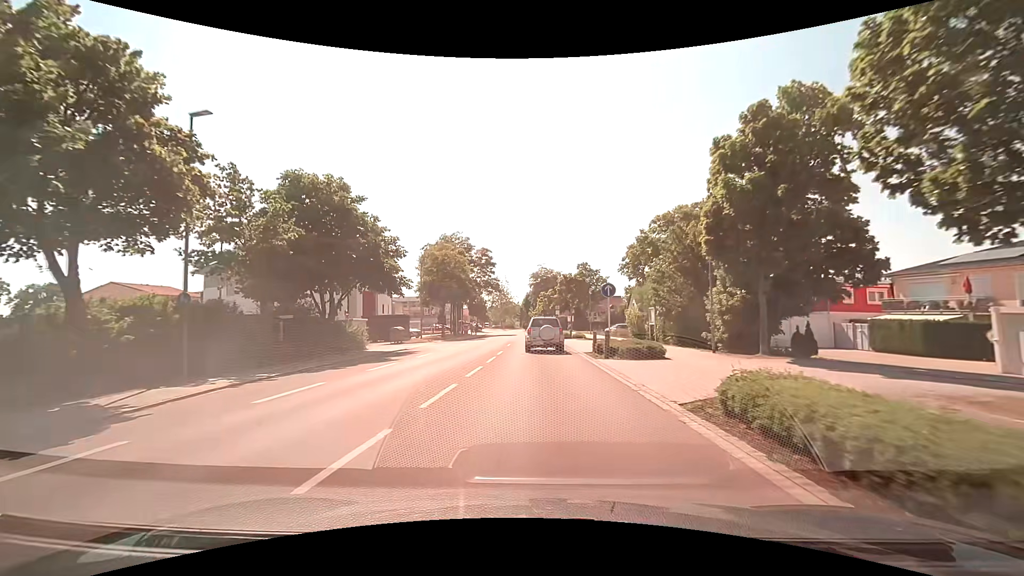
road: tertiary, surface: asphalt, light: Day
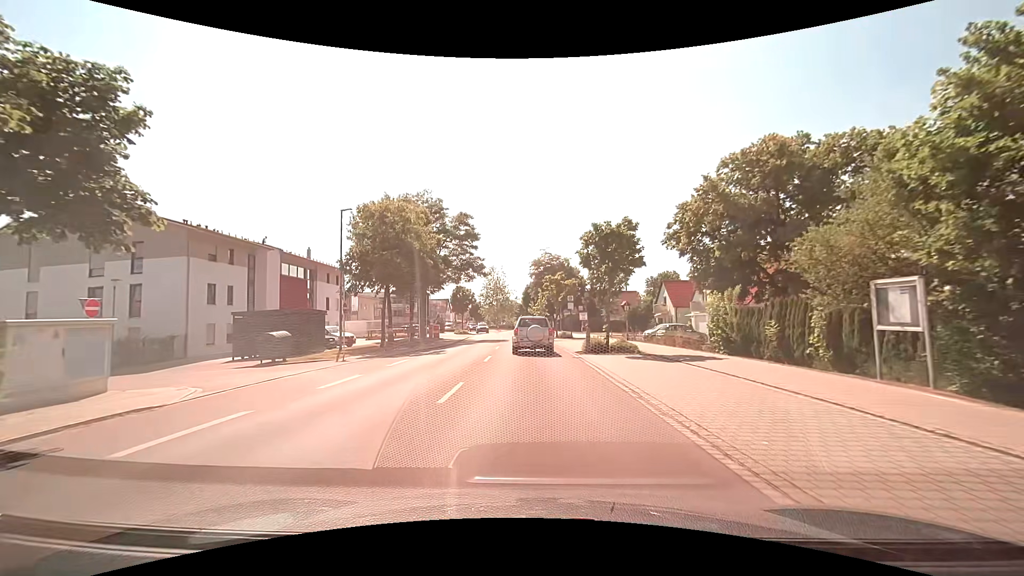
(-0.1, +21.8) m; 0°
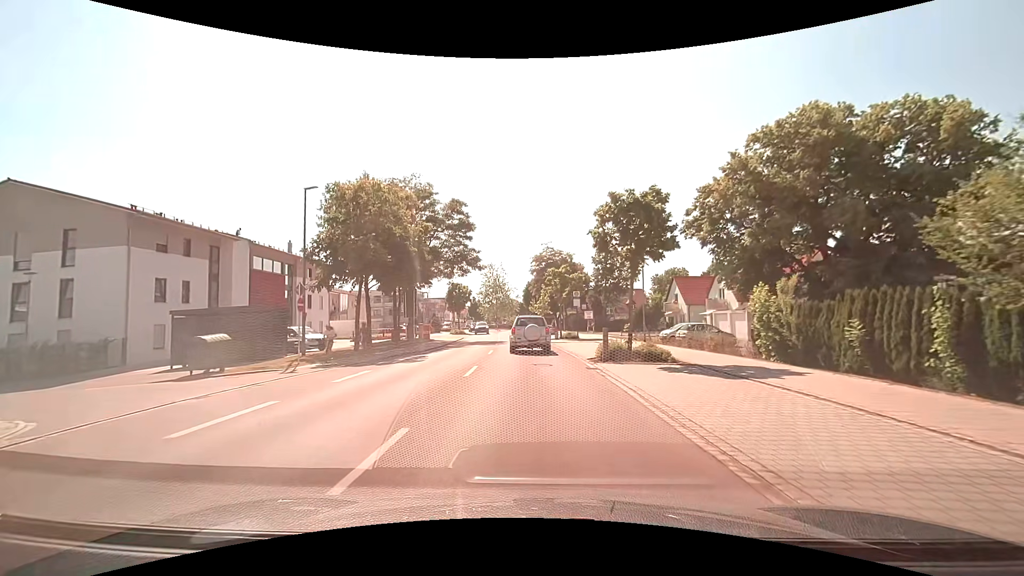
(0.0, +5.0) m; 0°
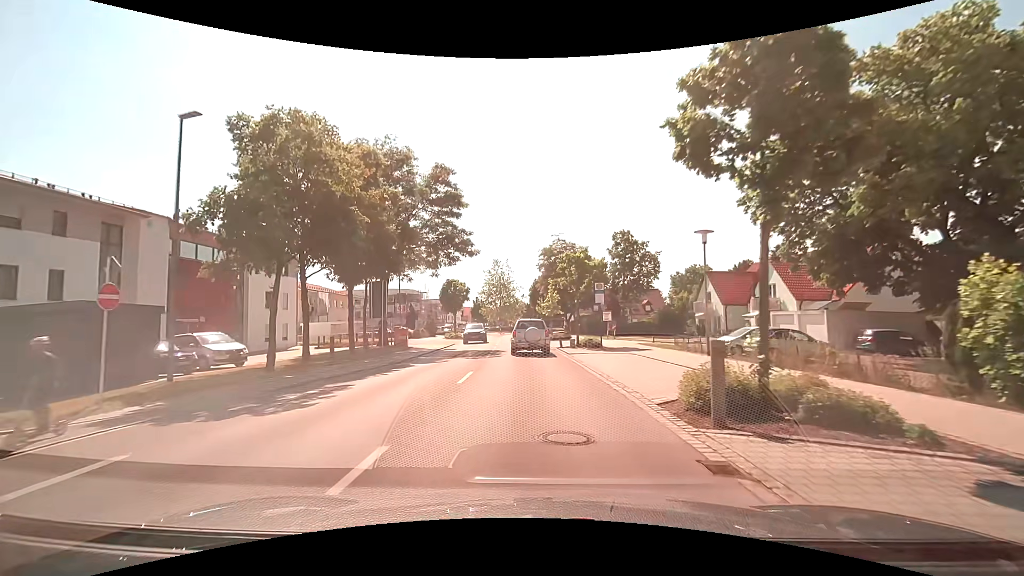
(-0.1, +9.8) m; -1°
(0, +10) (0, +20) (-1, +30) (-2, +40) (-2, +50) (-3, +60) (-3, +70) (-3, +80) (-2, +90) (0, +100) m
